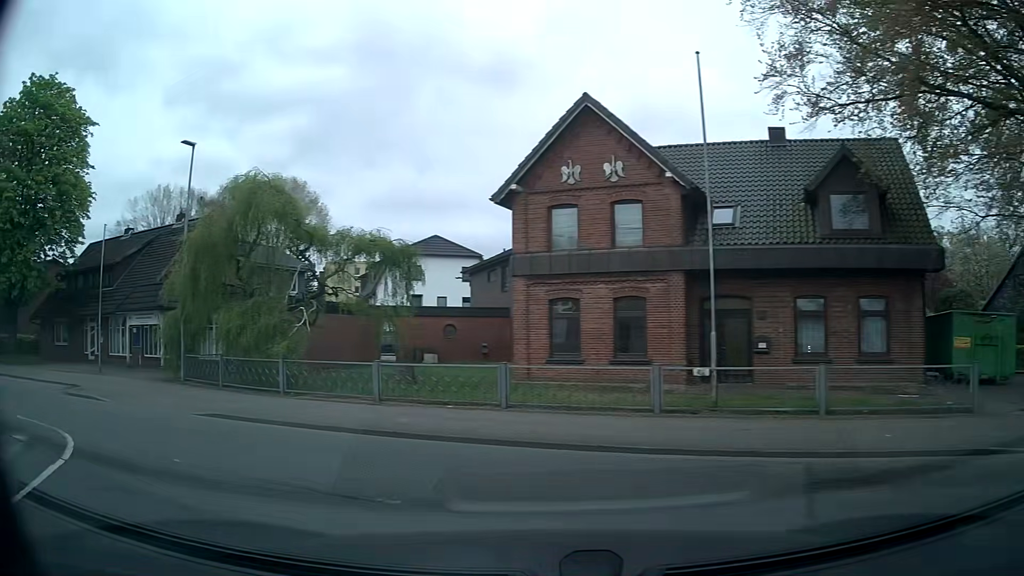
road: primary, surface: asphalt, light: Day
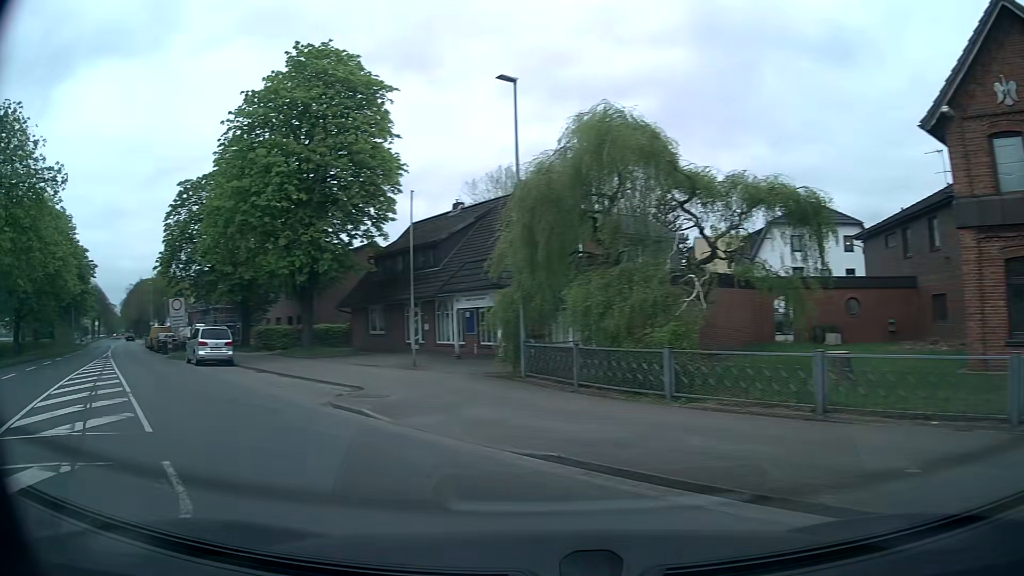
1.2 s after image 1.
(-1.5, +5.6) m; -31°
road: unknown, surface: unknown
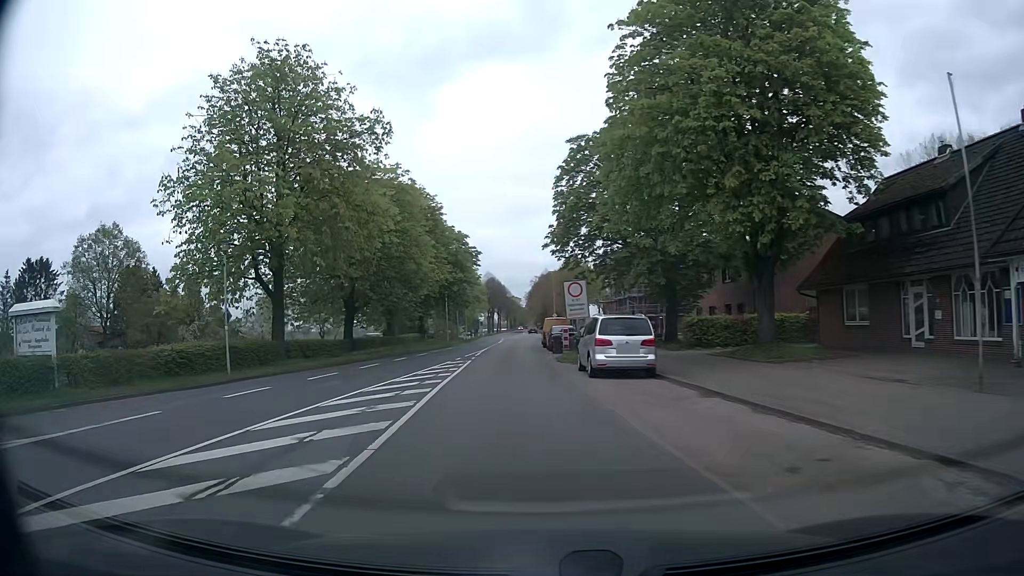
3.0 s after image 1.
(-3.9, +10.5) m; -34°
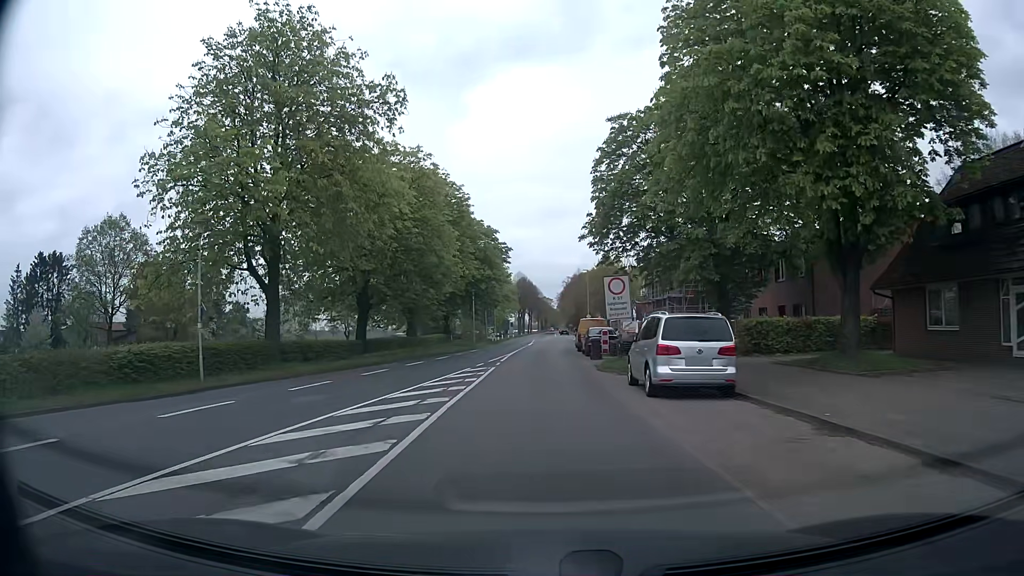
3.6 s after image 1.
(-0.2, +4.6) m; -4°
(0, +10) (0, +20) (0, +30) (0, +40) (0, +50) (0, +60) (+1, +70) (+2, +80) (+2, +90) (+3, +100) m
